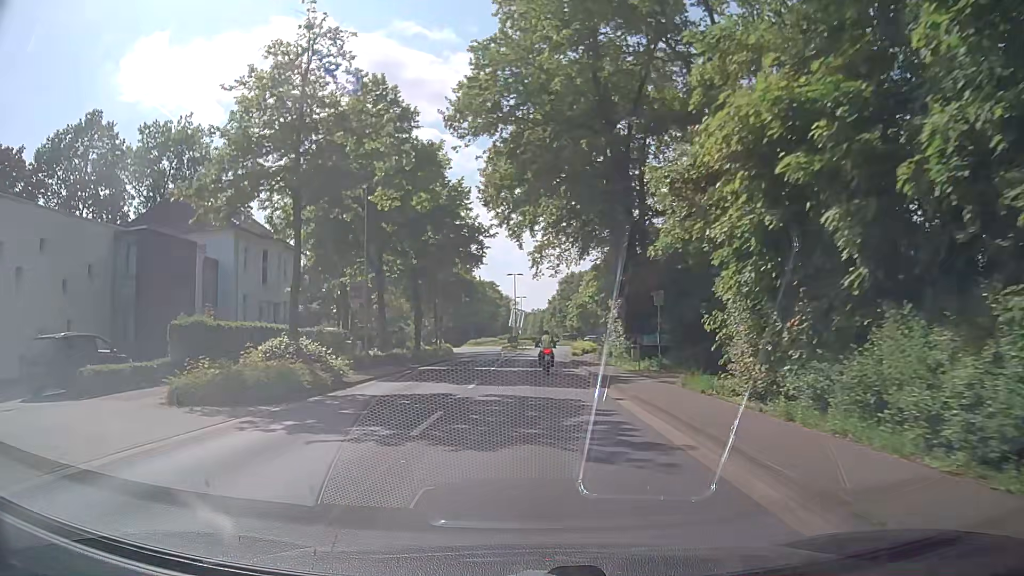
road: secondary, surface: asphalt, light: Day
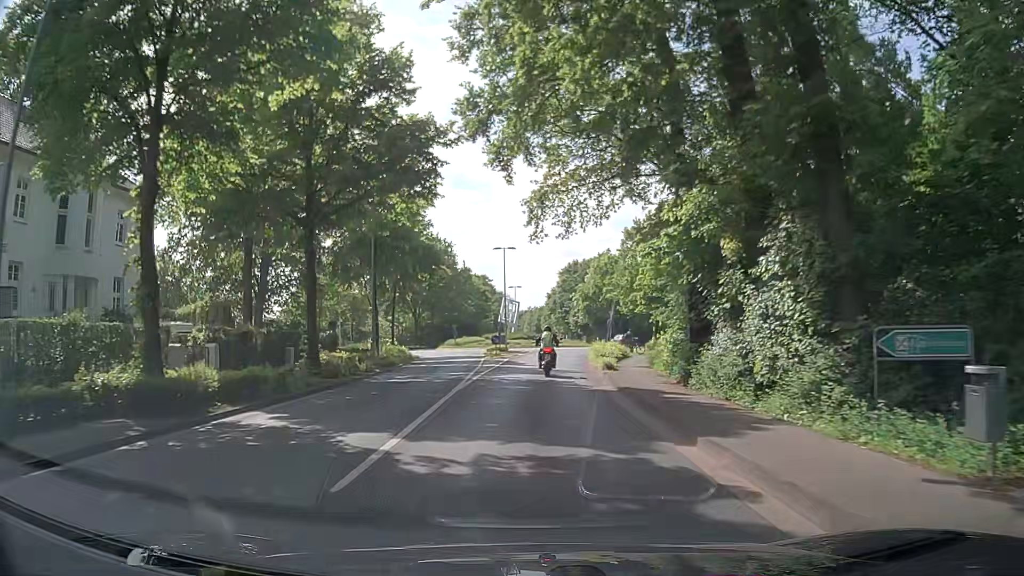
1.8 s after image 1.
(+0.2, +21.5) m; +1°
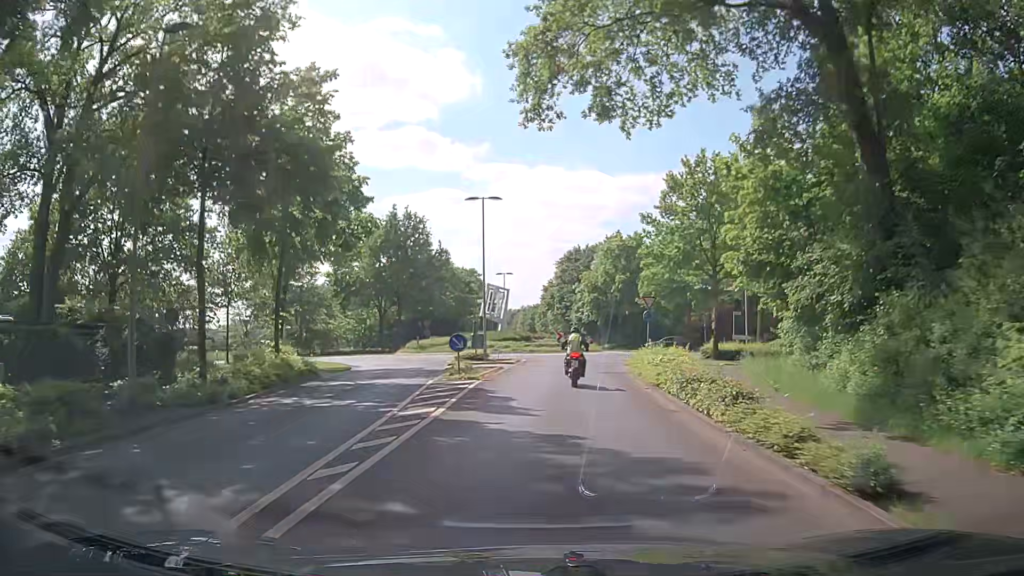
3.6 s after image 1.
(-0.1, +19.7) m; 0°
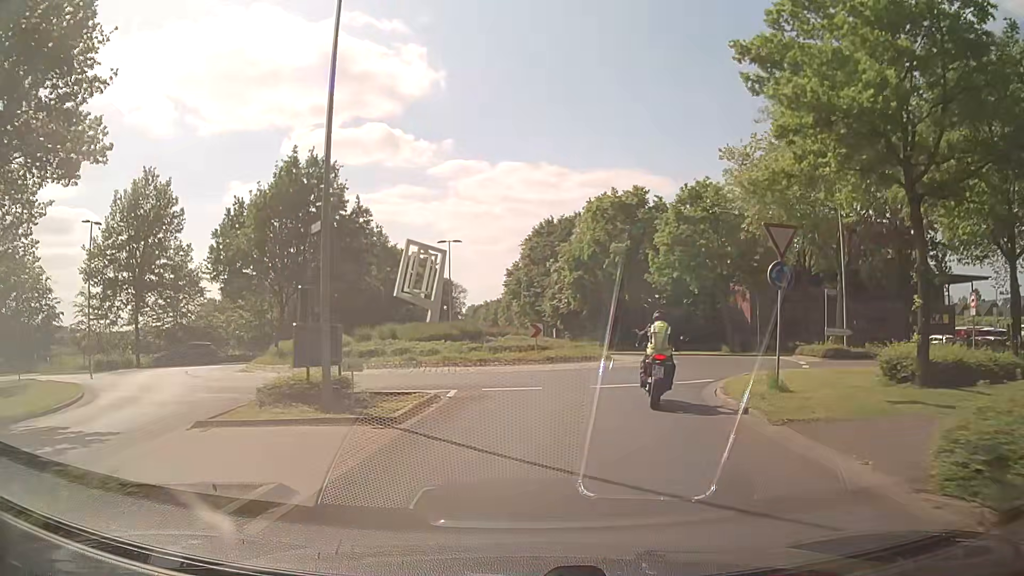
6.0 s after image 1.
(+0.5, +22.6) m; +4°
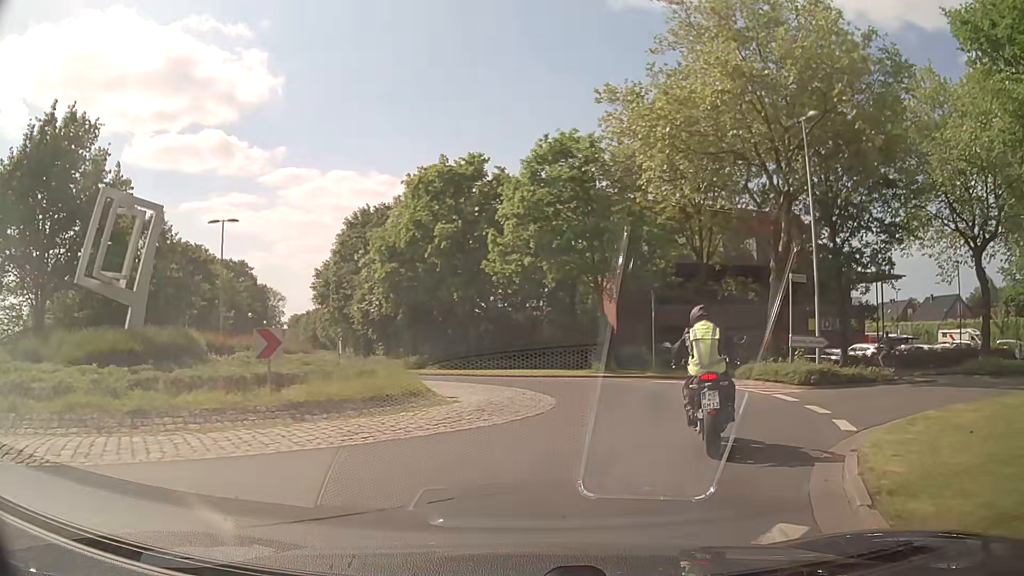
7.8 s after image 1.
(+0.9, +13.0) m; +13°
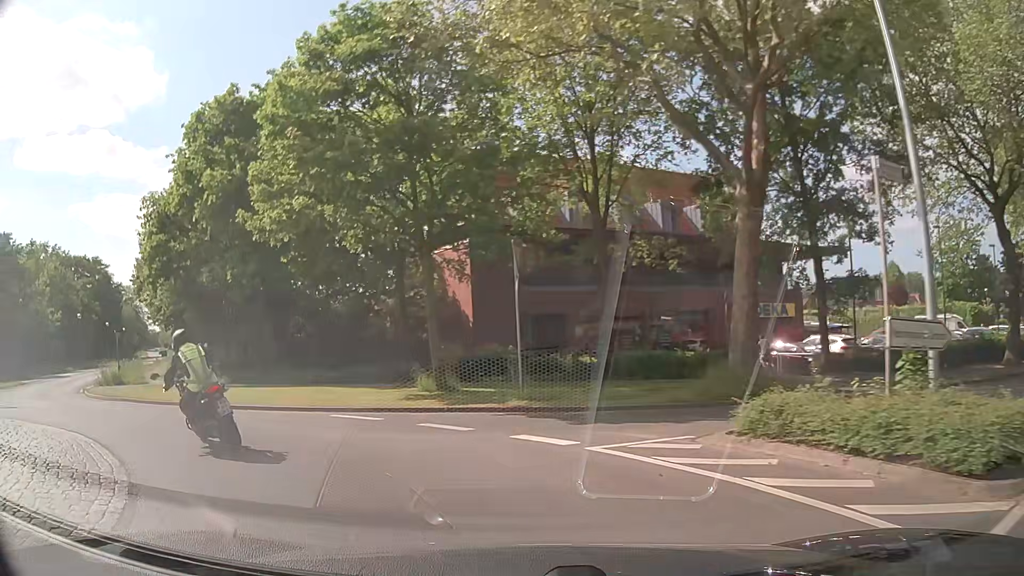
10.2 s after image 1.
(+2.3, +13.0) m; +12°
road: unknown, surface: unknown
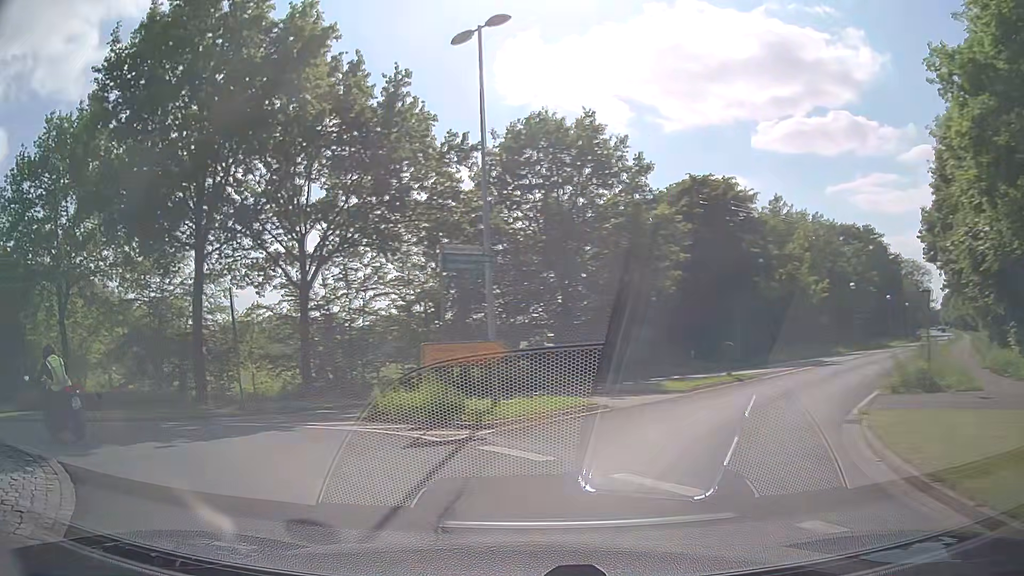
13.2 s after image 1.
(-8.0, +13.5) m; -66°
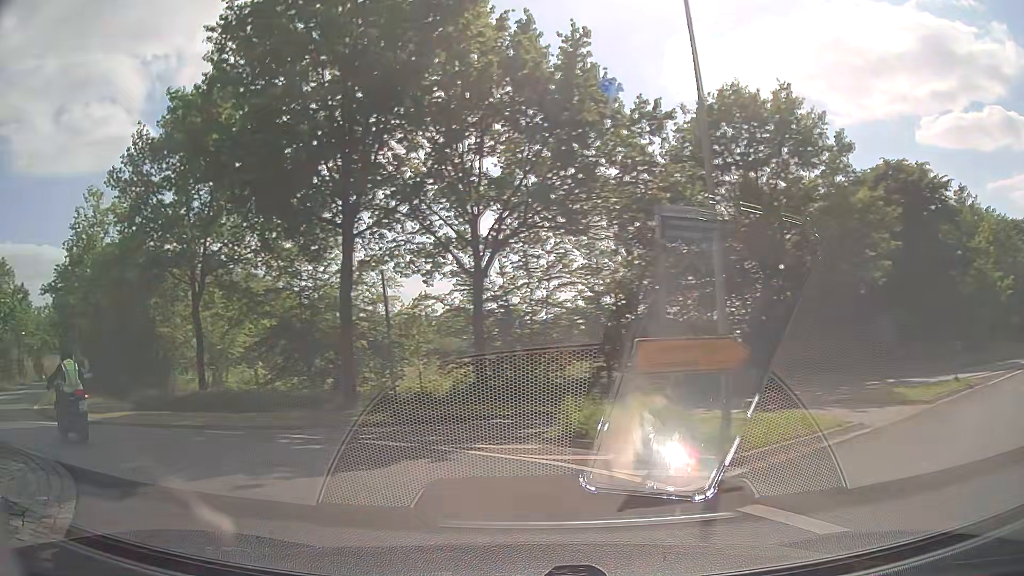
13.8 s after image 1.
(-0.4, +3.4) m; -15°
(-4, +9) (-12, +14) (-21, +19) (-28, +26) (-35, +34) (-42, +41) (-48, +49) (-54, +56) (-60, +64) (-66, +73) m
